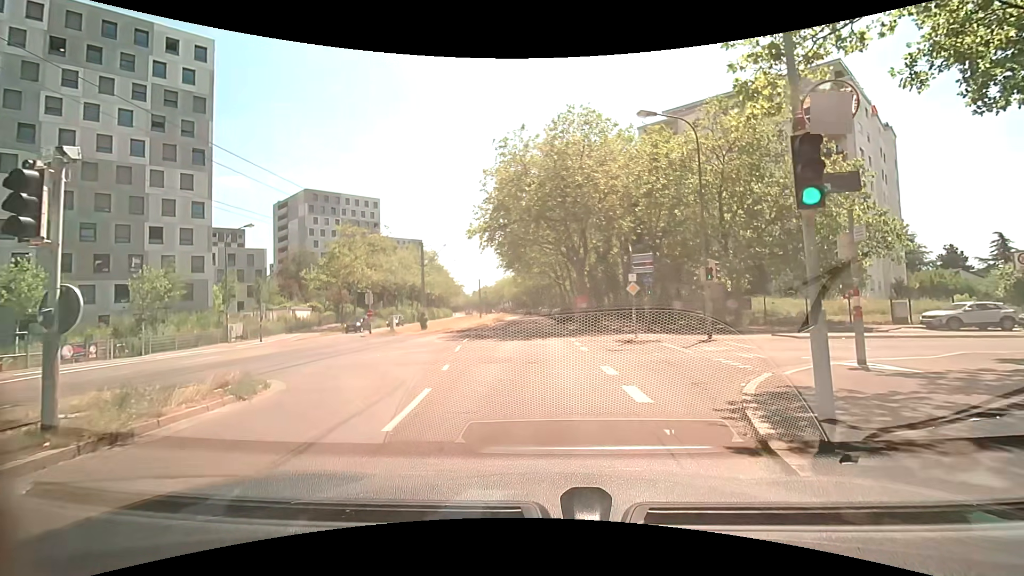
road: tertiary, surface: asphalt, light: Day
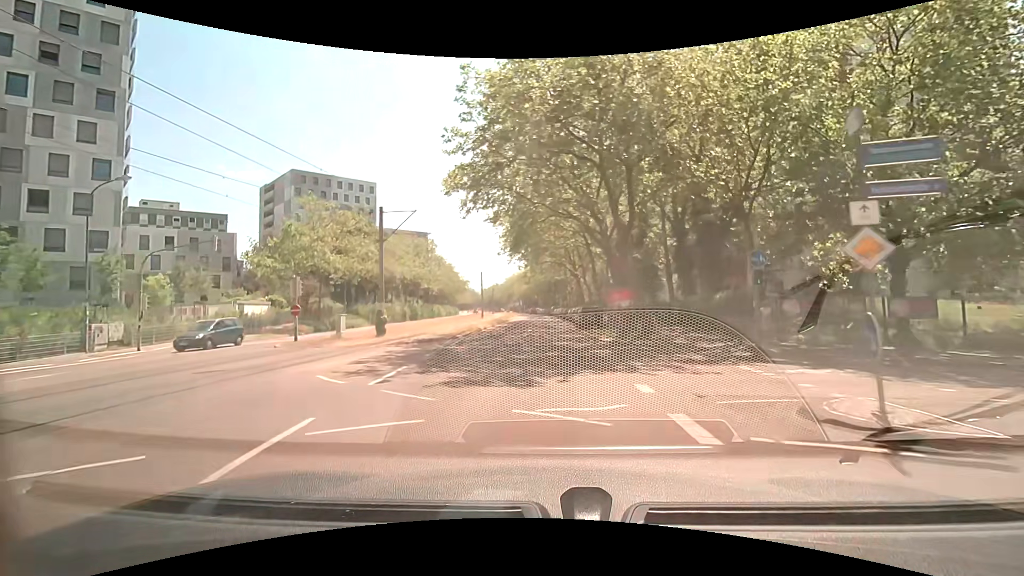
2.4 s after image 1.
(-0.5, +14.6) m; -3°
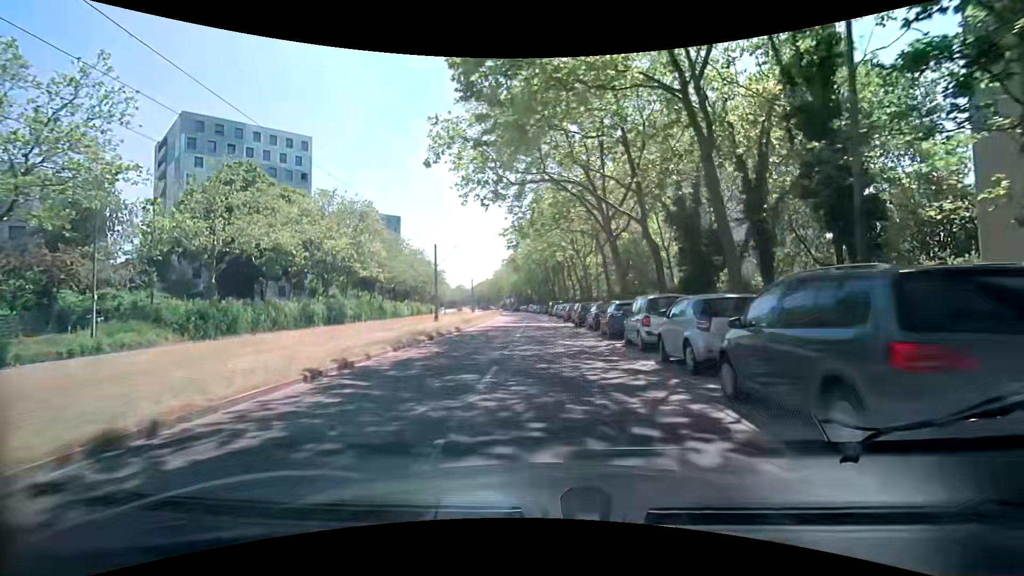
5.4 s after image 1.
(+0.3, +31.9) m; +1°
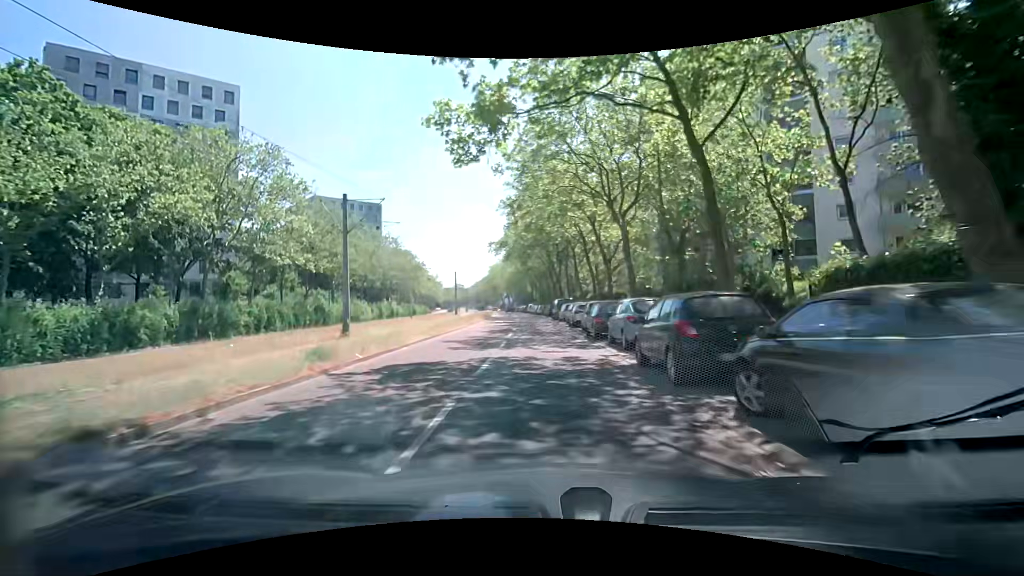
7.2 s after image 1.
(0.0, +22.0) m; 0°
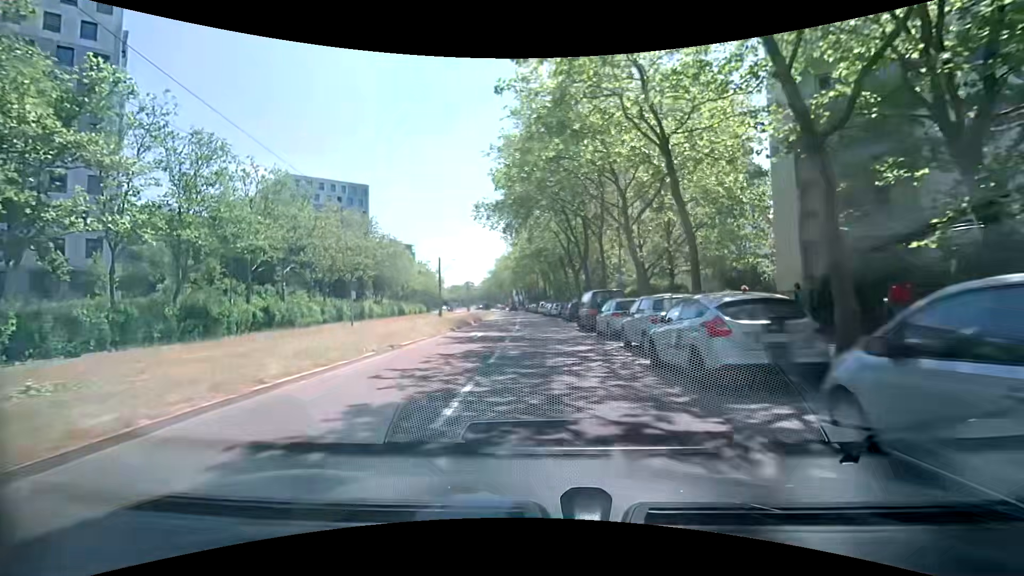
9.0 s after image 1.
(-0.5, +22.2) m; -2°
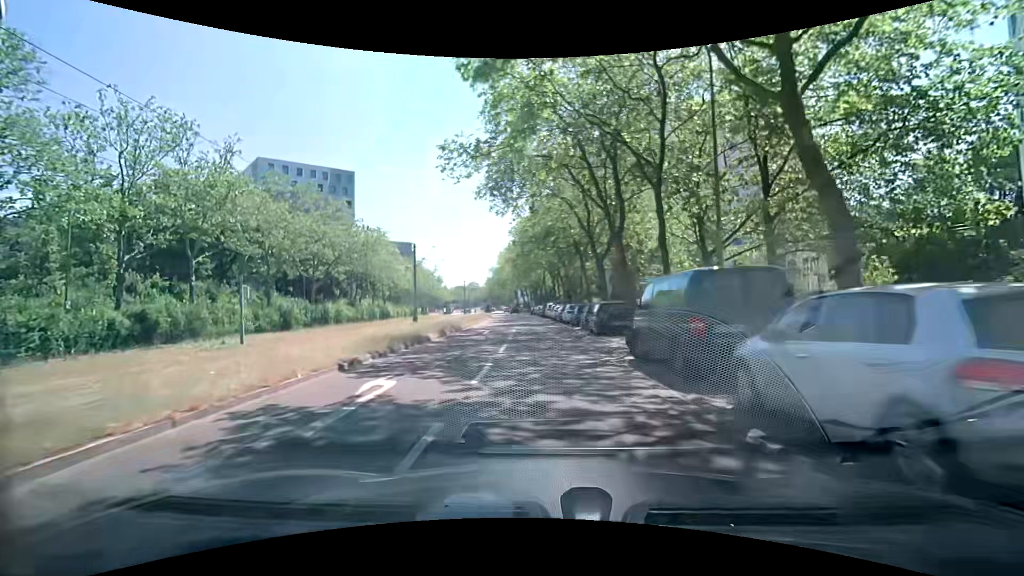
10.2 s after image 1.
(-0.2, +14.8) m; -1°
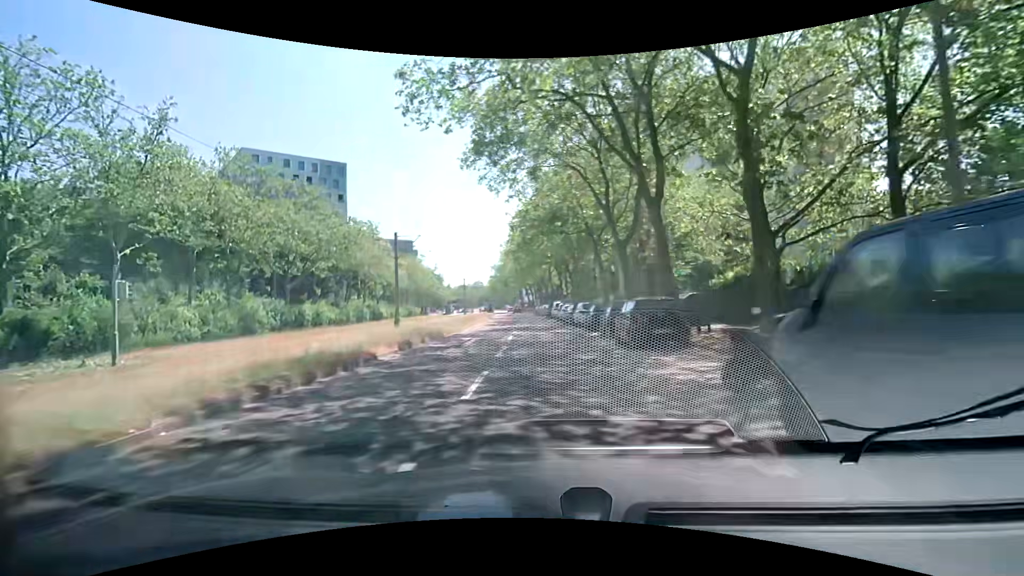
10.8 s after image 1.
(-0.1, +7.4) m; -1°
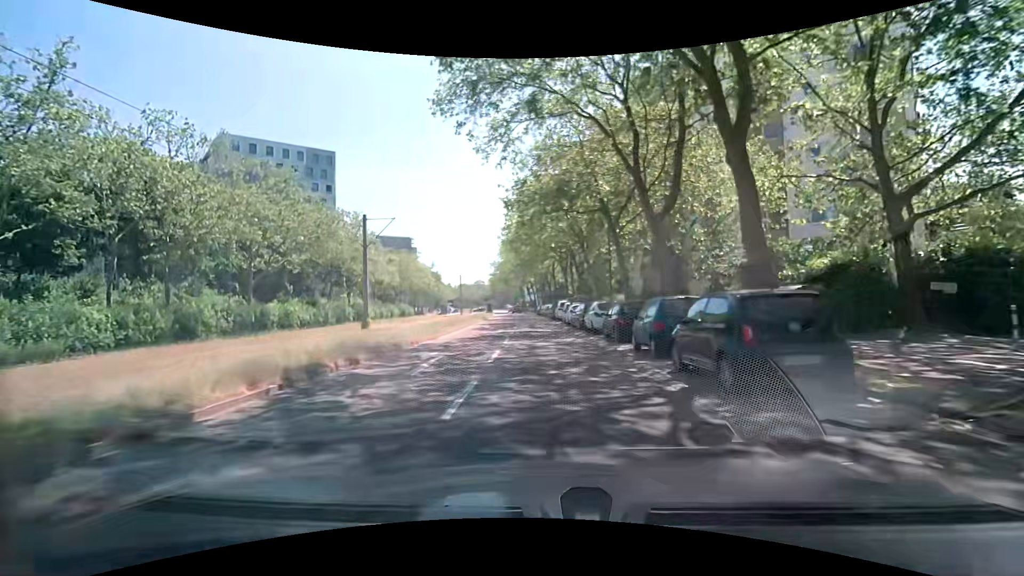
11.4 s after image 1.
(-0.1, +7.3) m; 0°
(0, +10) (0, +20) (-1, +30) (-1, +40) (-2, +50) (-2, +60) (-3, +70) (-3, +80) (-4, +90) (-5, +100) m
